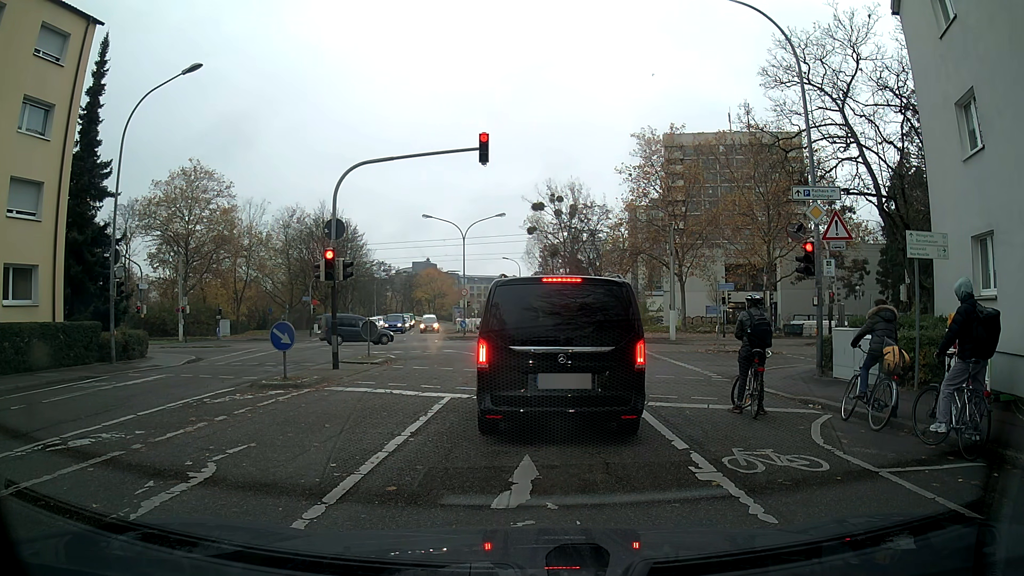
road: residential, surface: asphalt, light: Day
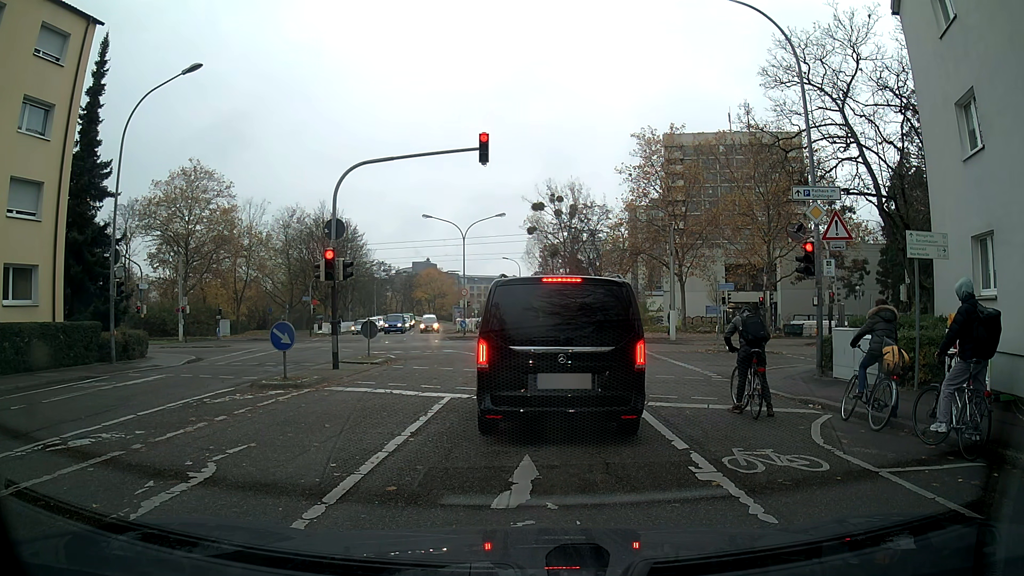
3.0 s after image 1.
(0.0, 0.0) m; 0°
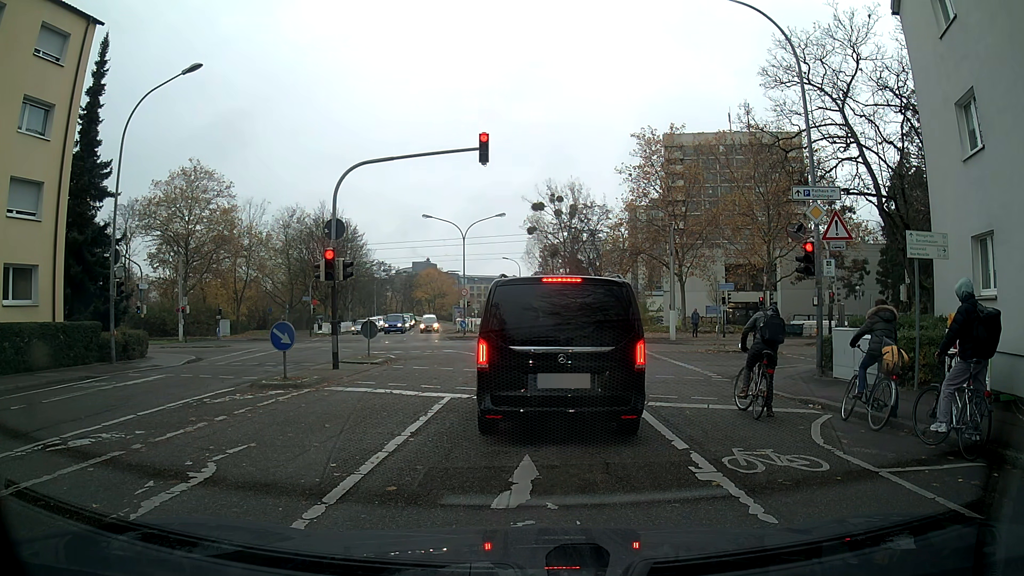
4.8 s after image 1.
(0.0, 0.0) m; 0°
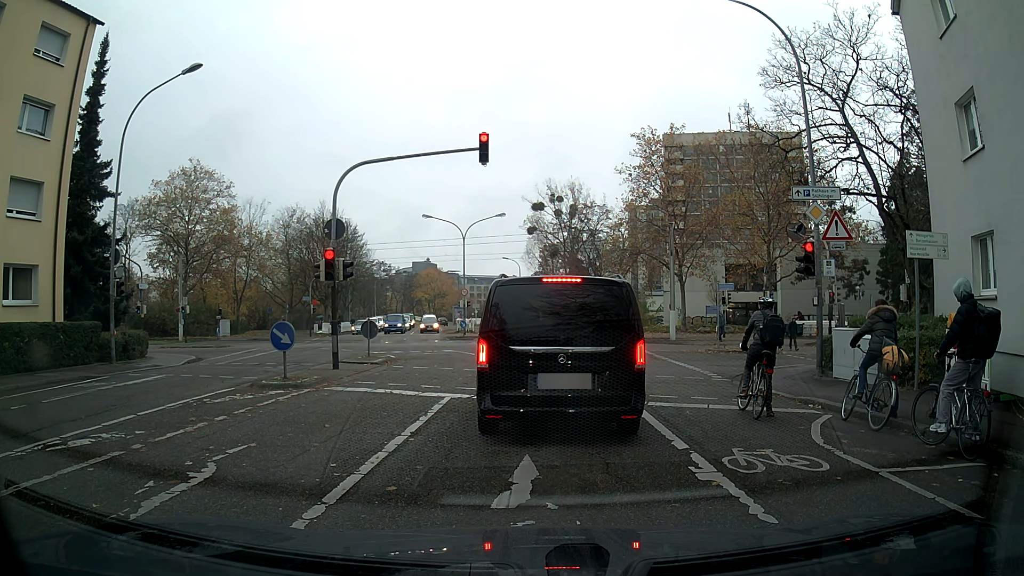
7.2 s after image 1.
(0.0, 0.0) m; 0°
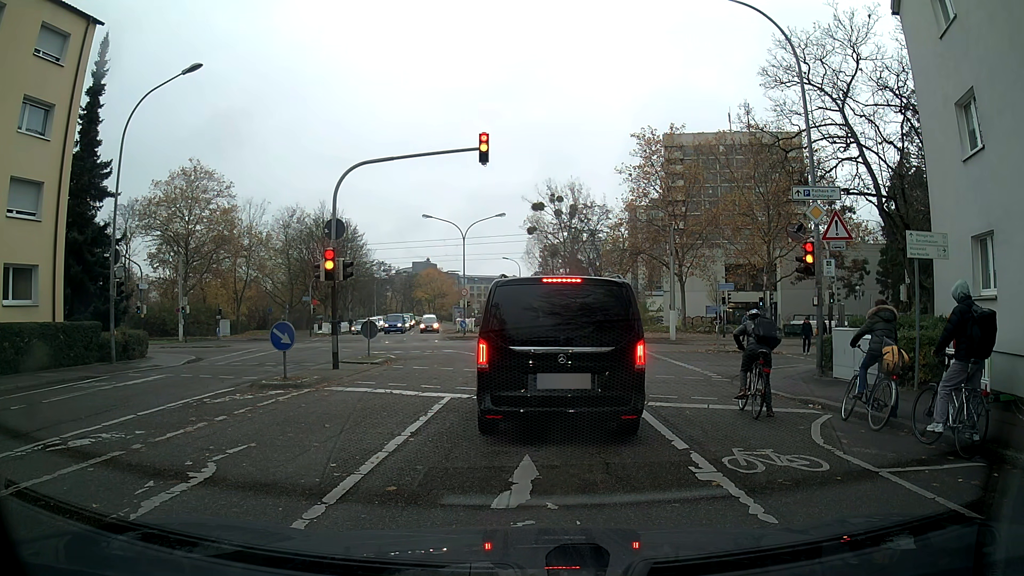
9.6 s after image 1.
(0.0, 0.0) m; 0°
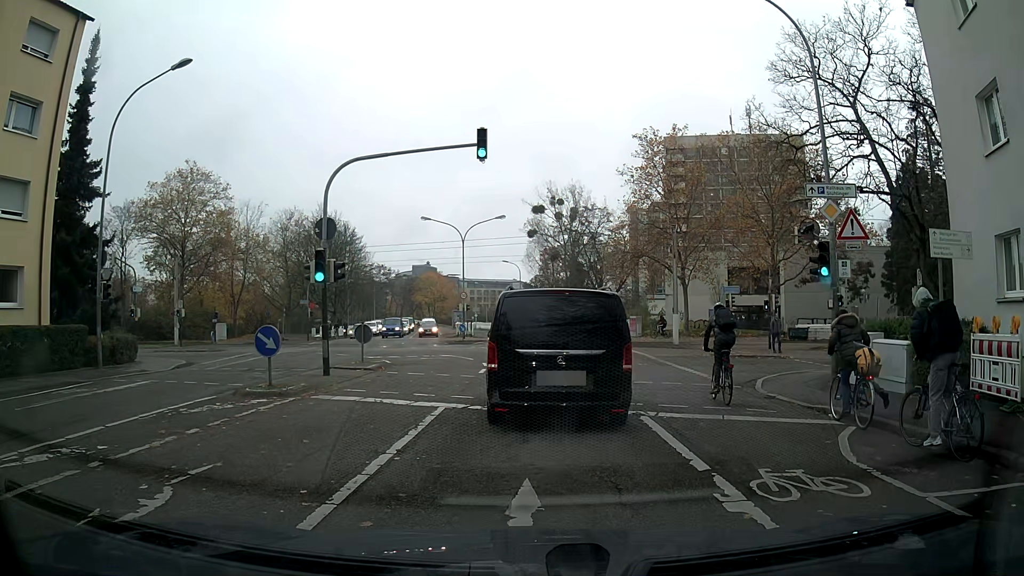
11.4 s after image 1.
(0.0, +0.9) m; 0°
(0, +10) (+1, +20) (+1, +30) (+1, +40) (0, +50) (-1, +60) (-3, +70) (-5, +80) (-7, +89) (-9, +99) m
